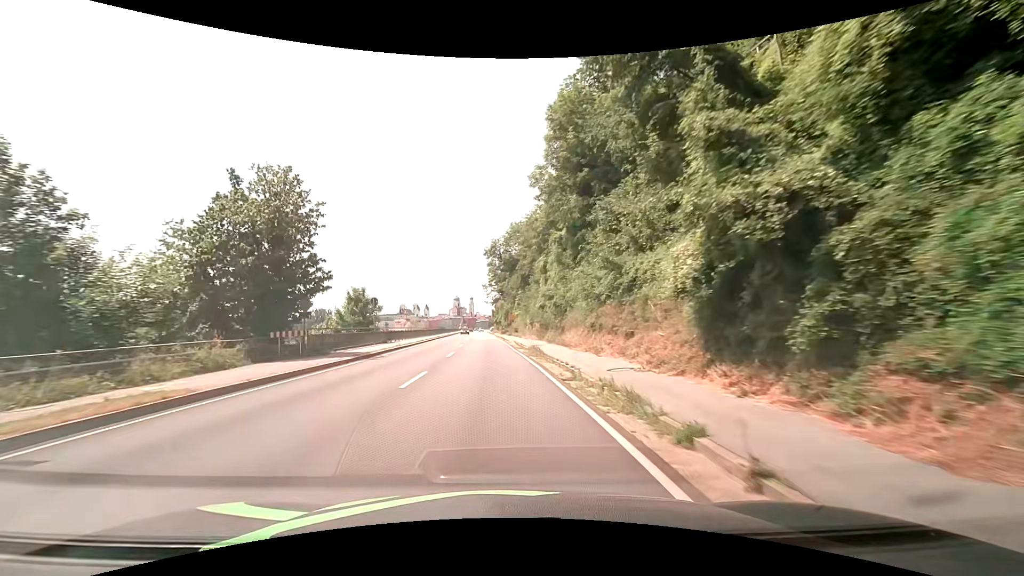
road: primary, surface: asphalt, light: Day
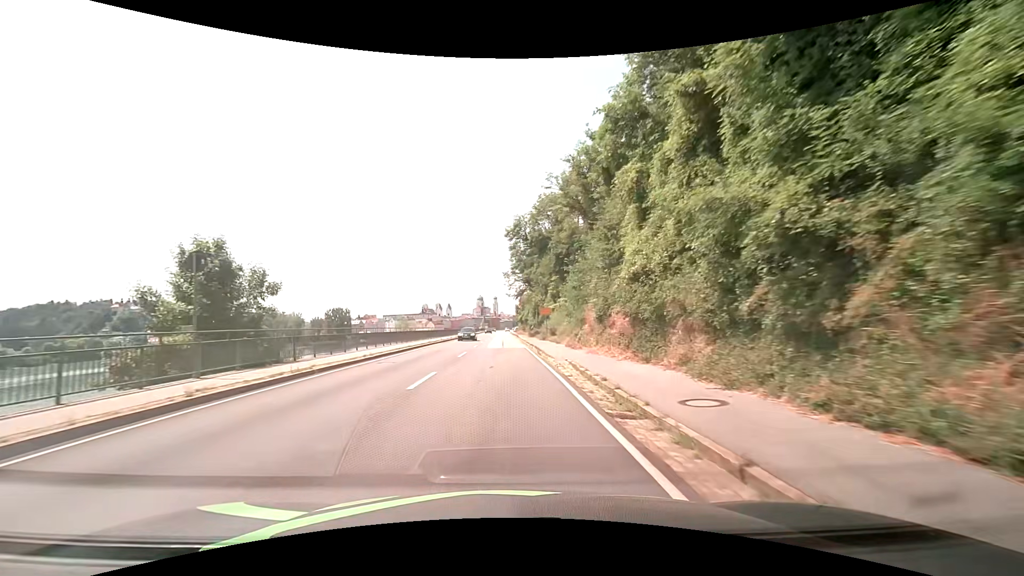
(-0.6, +24.4) m; -3°
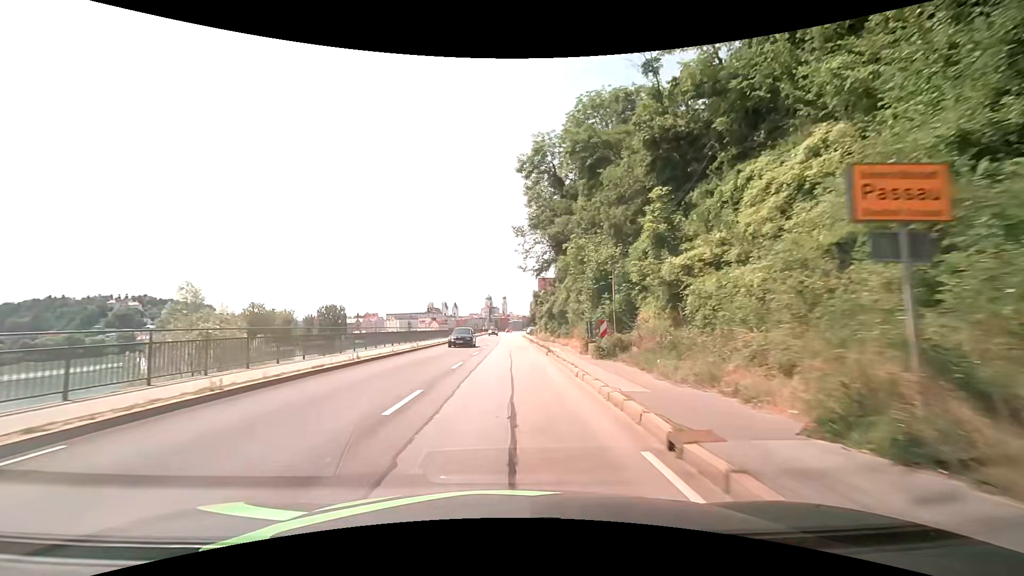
(-0.4, +39.0) m; -1°
(0, +10) (0, +20) (0, +30) (0, +40) (0, +50) (0, +60) (0, +70) (0, +80) (0, +90) (+1, +100) m
